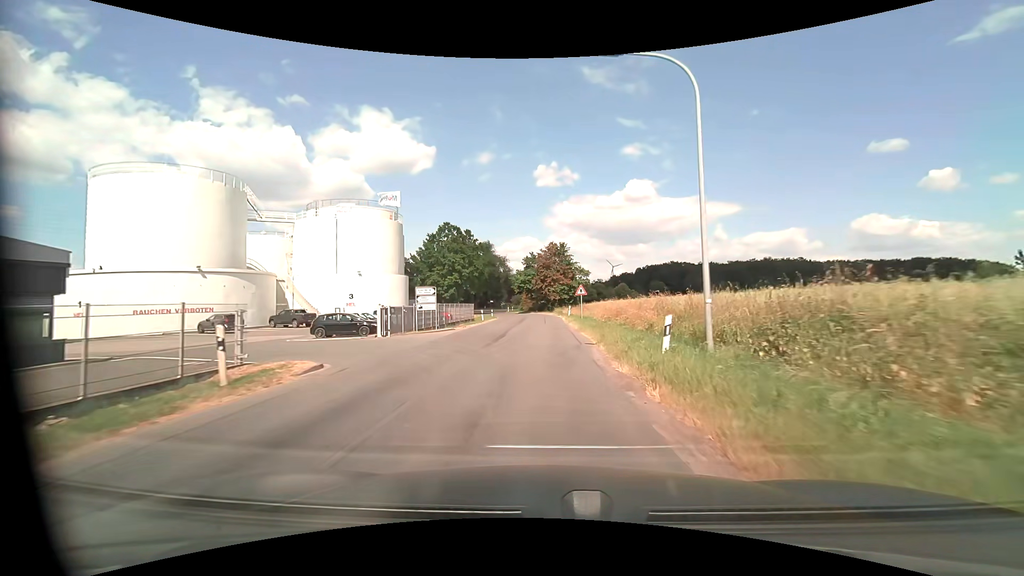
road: unclassified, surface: asphalt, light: Day
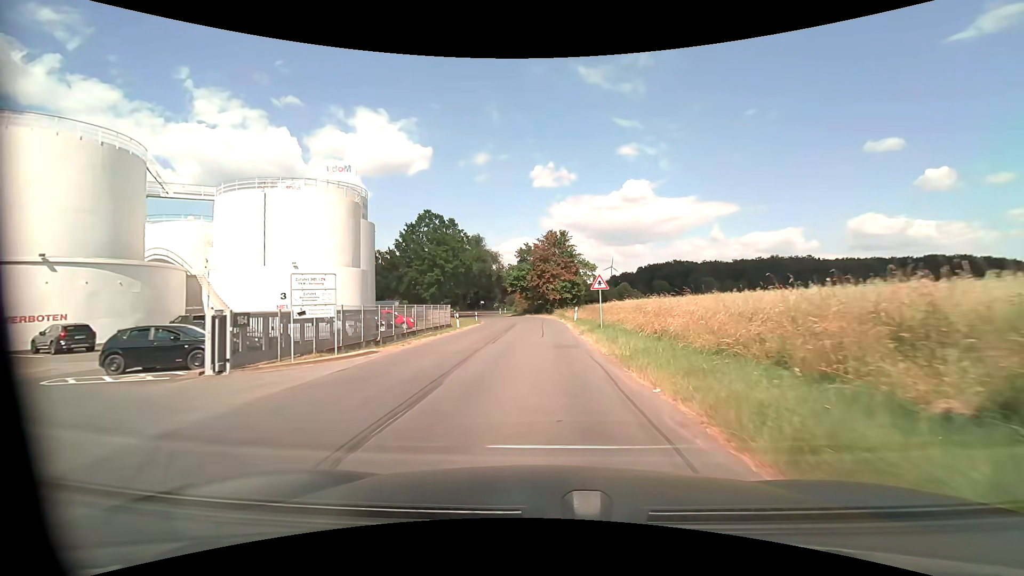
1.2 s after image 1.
(0.0, +14.0) m; 0°
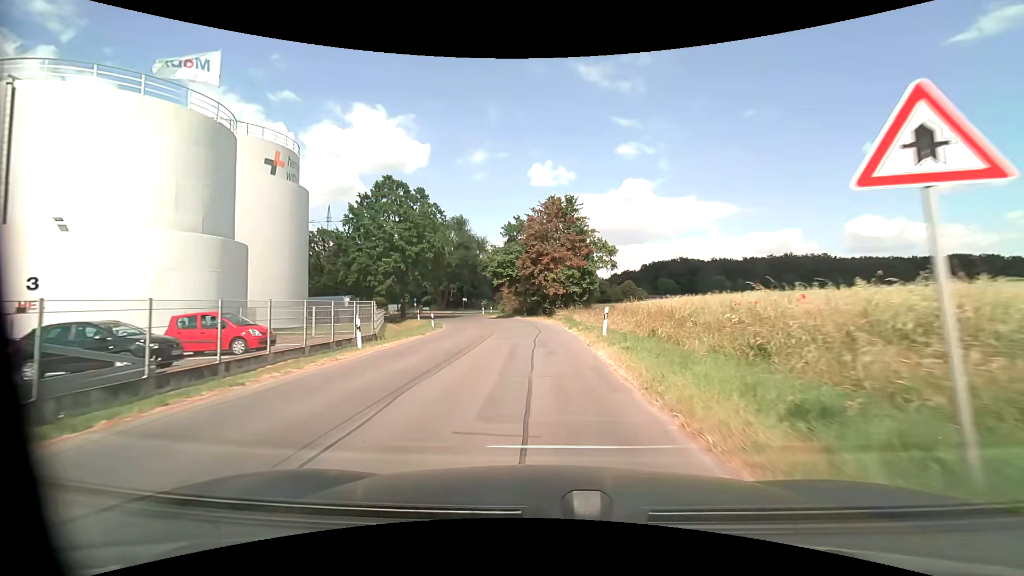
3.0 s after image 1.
(+0.1, +20.3) m; 0°
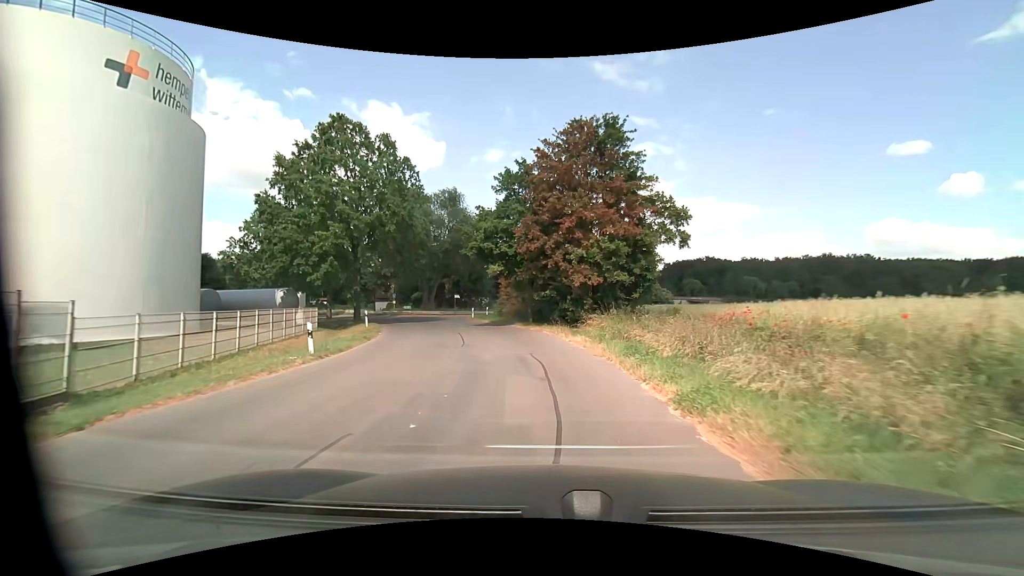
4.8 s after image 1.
(-0.3, +19.6) m; -2°
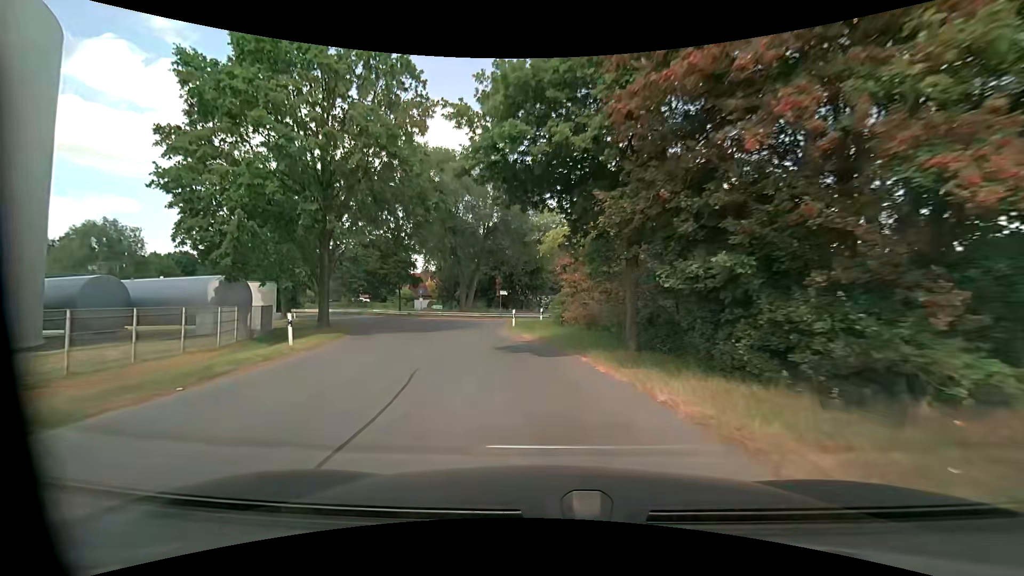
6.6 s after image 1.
(-1.1, +18.5) m; -8°
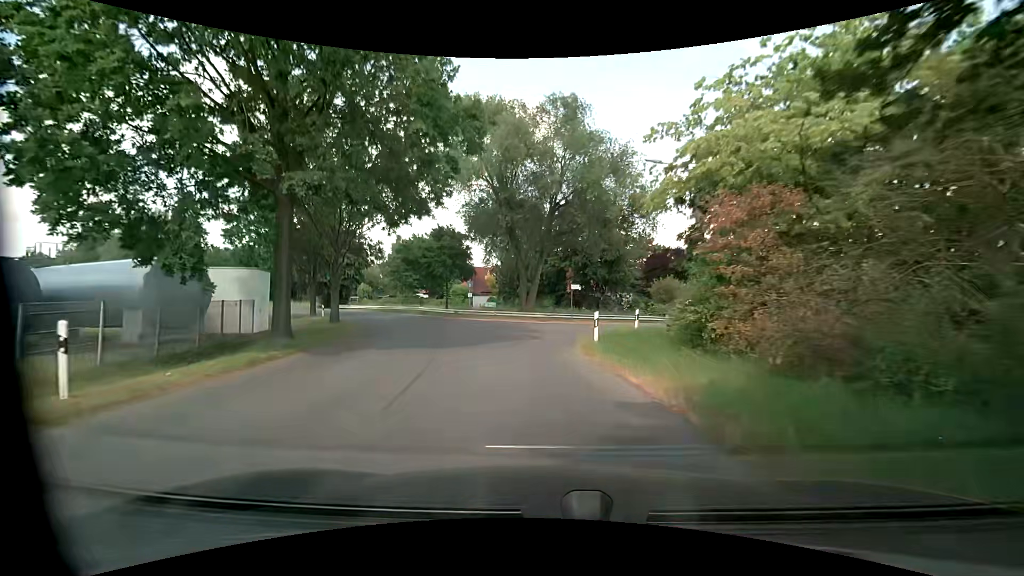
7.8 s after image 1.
(-0.8, +11.3) m; -8°
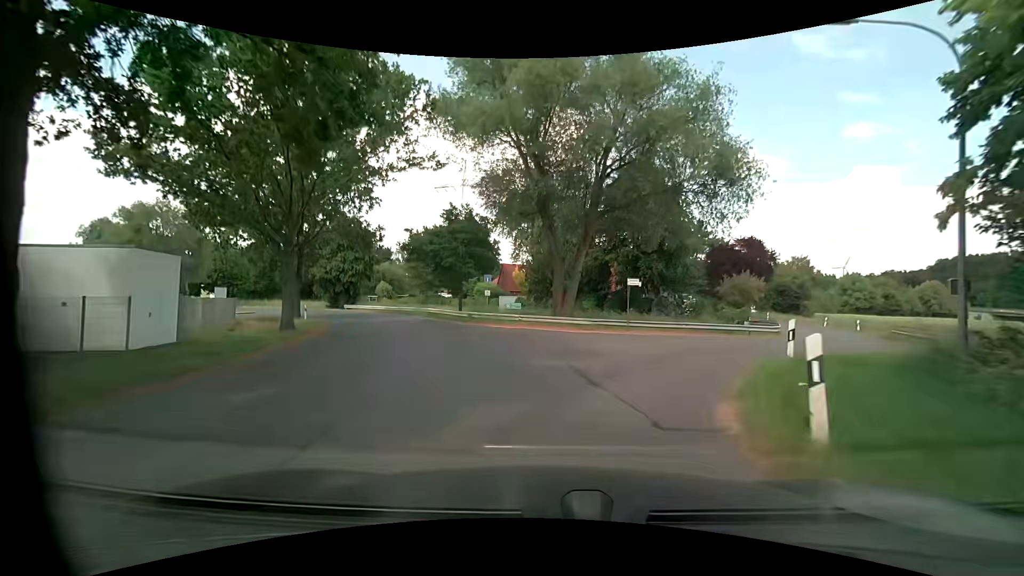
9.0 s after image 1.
(-0.4, +9.9) m; -4°
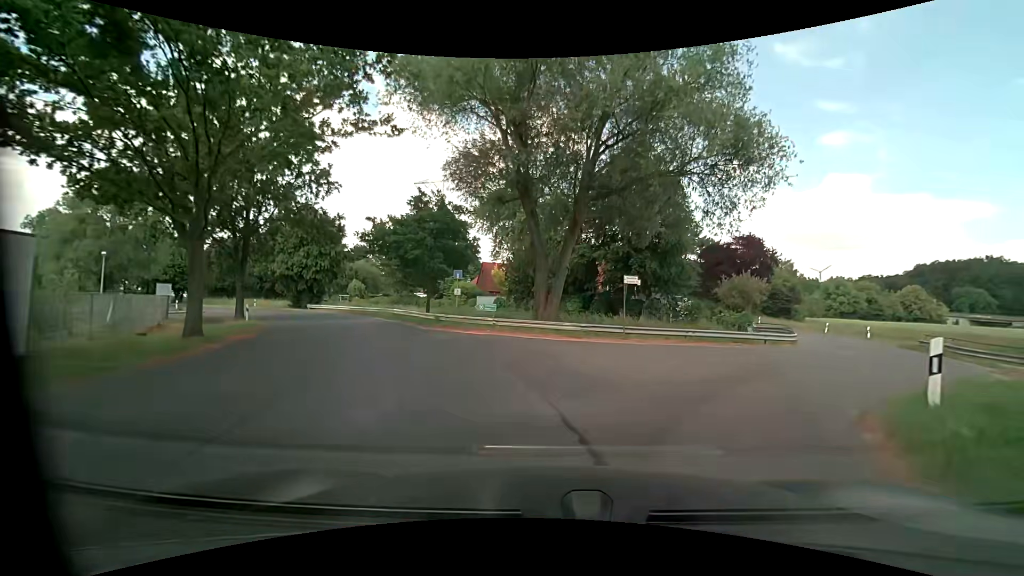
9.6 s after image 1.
(0.0, +4.4) m; +2°
(+2, +10) (+8, +17) (+15, +25) (+19, +34) (+22, +43) (+24, +53) (+26, +63) (+26, +73) (+24, +83) (+24, +93) m
